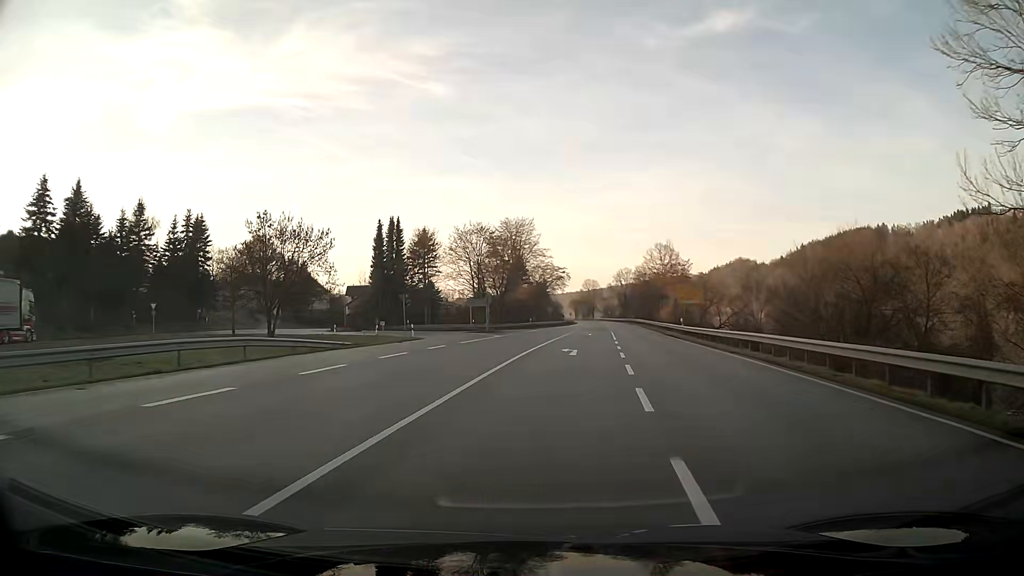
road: primary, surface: asphalt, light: Day
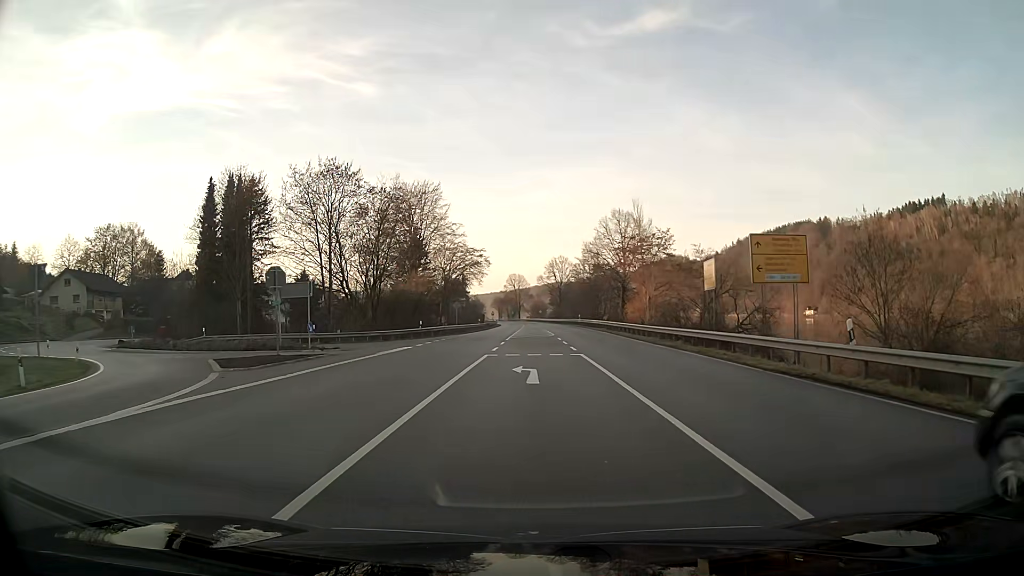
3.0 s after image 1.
(+2.0, +35.3) m; +6°
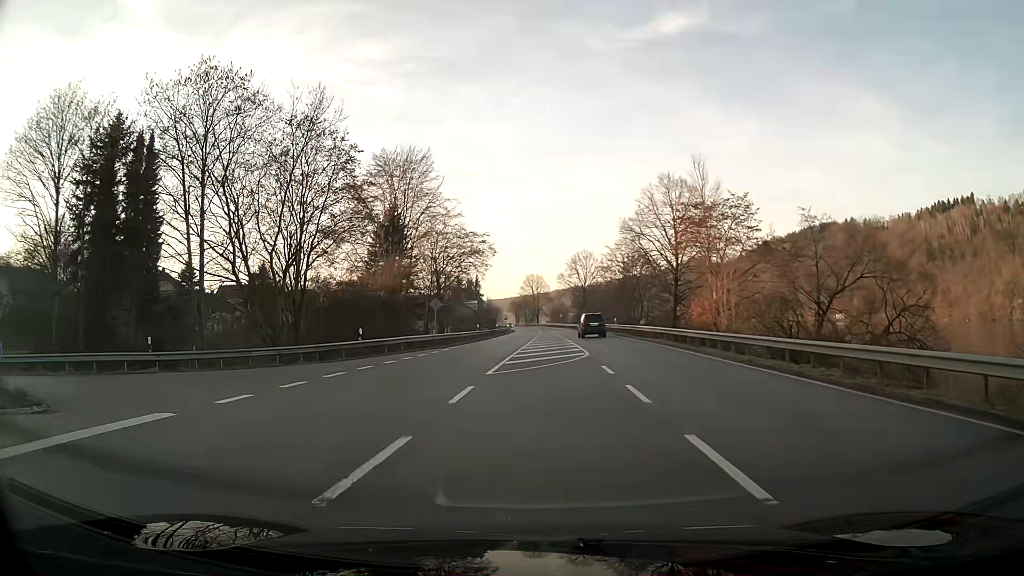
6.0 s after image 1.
(-0.1, +22.0) m; -6°
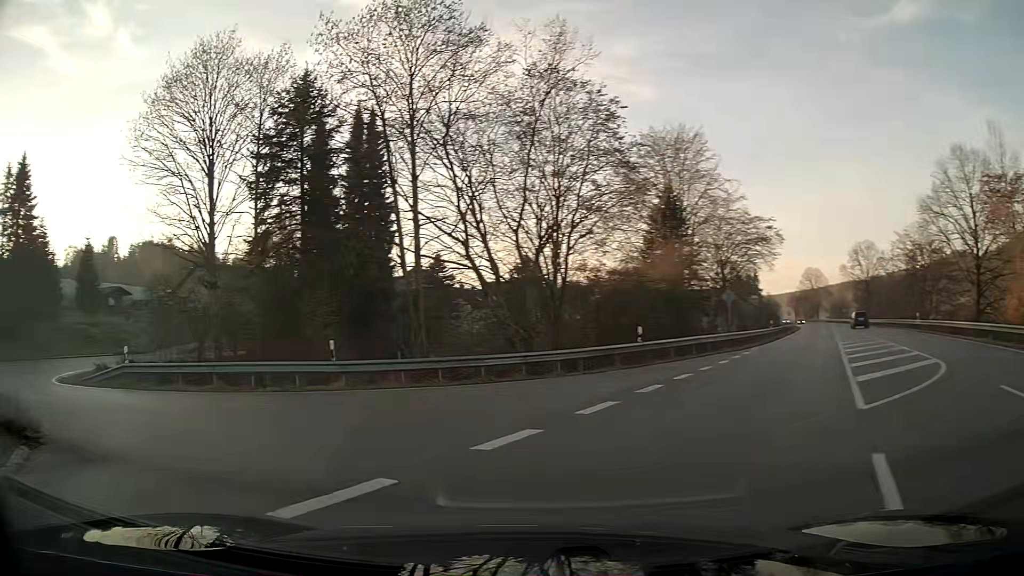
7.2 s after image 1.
(-1.5, +7.5) m; -26°
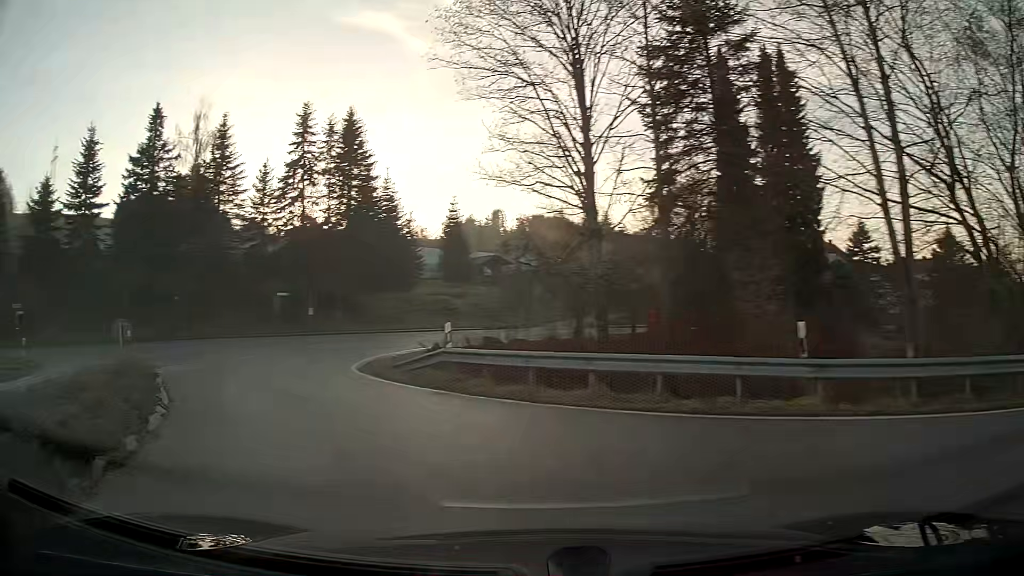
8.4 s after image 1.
(-2.4, +7.8) m; -34°
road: tertiary_link
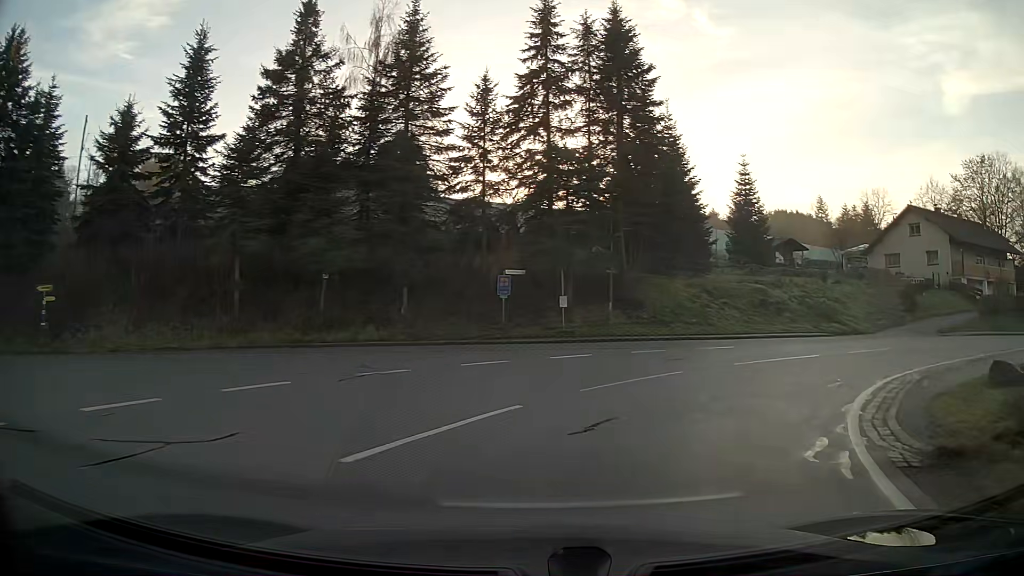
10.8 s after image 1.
(-4.7, +18.5) m; -9°
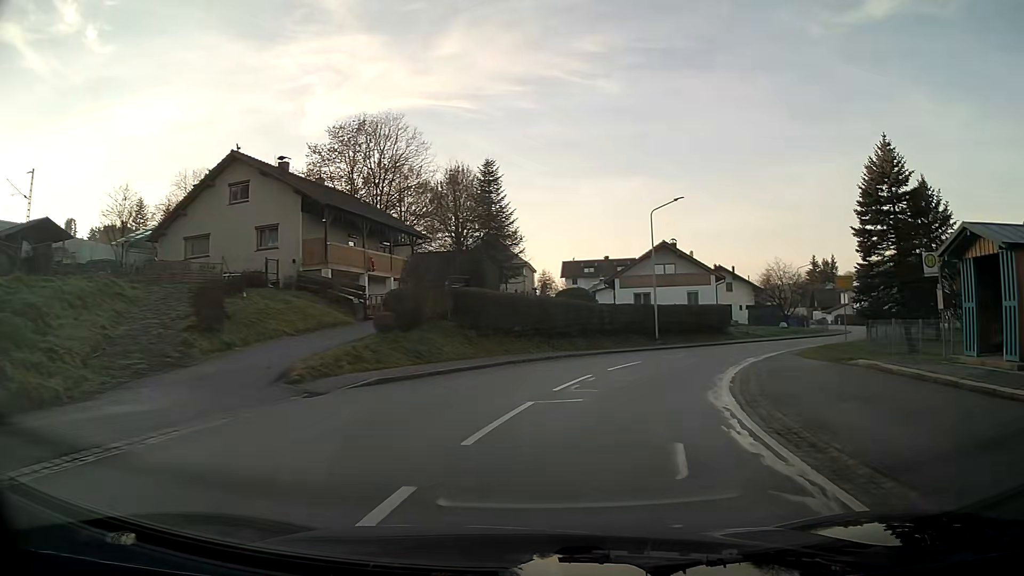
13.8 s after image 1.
(+12.8, +21.7) m; +55°
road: tertiary
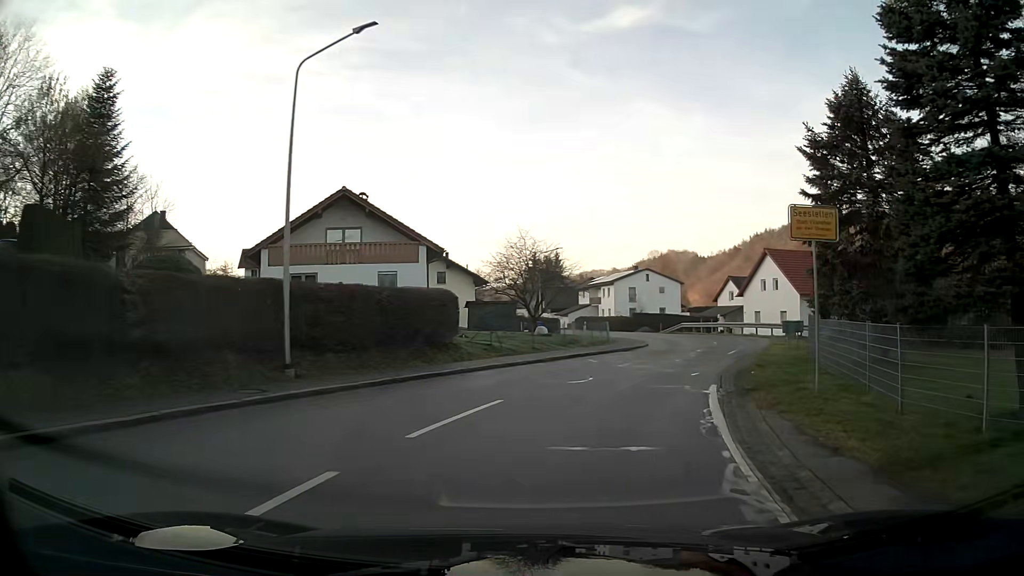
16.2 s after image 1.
(+4.9, +21.9) m; +25°
(+1, +10) (+4, +20) (+7, +29) (+8, +39) (+7, +49) (+5, +59) (+3, +69) (+1, +78) (-1, +88) (-4, +98) m
